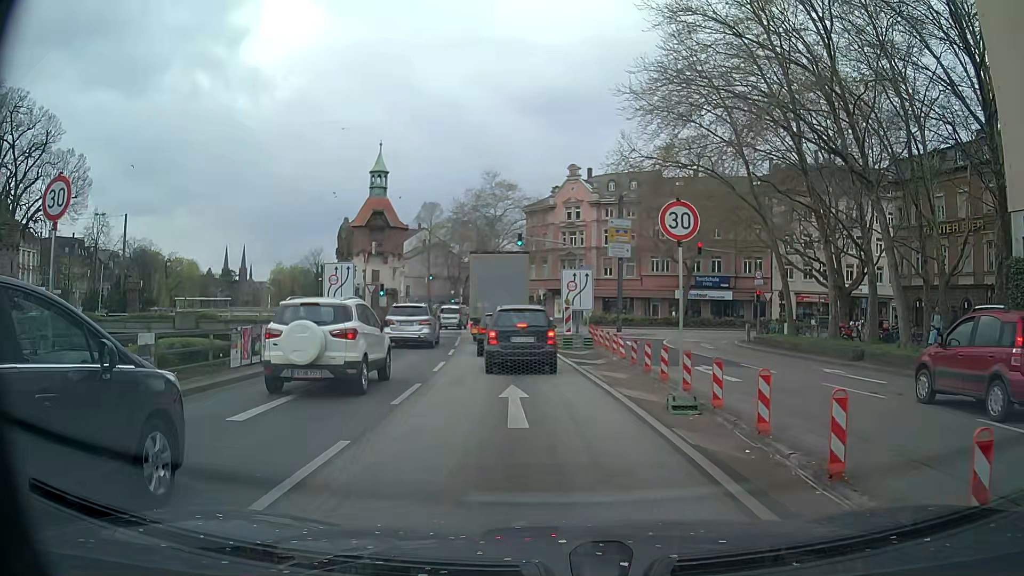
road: primary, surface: asphalt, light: Day
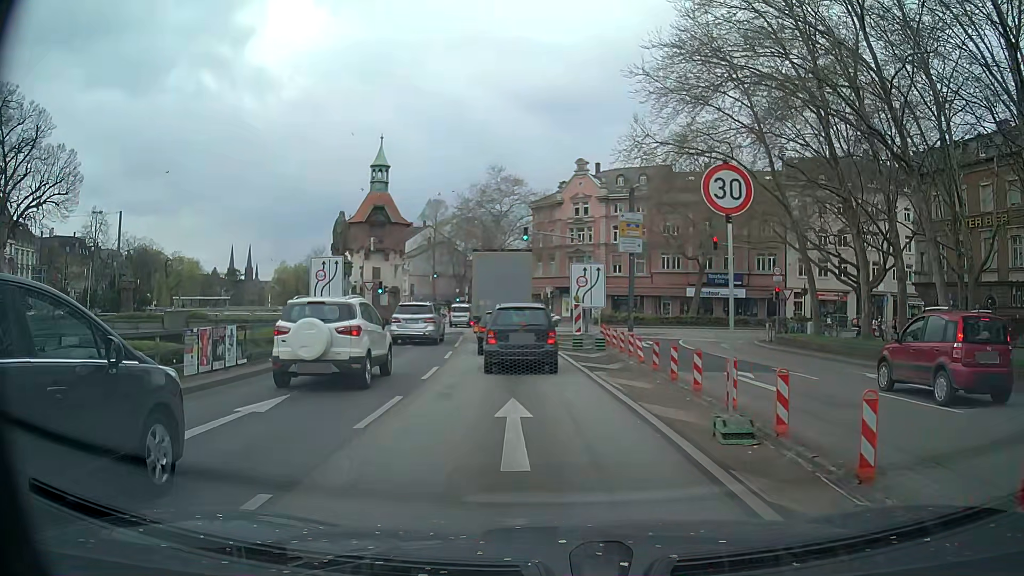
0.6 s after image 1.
(0.0, +2.4) m; 0°
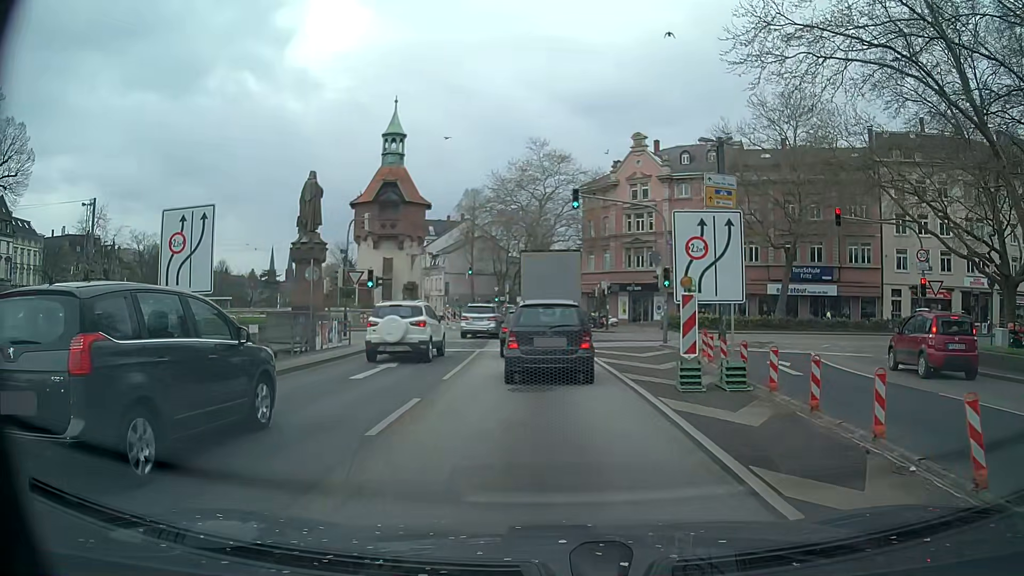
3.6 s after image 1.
(-0.4, +12.5) m; -5°
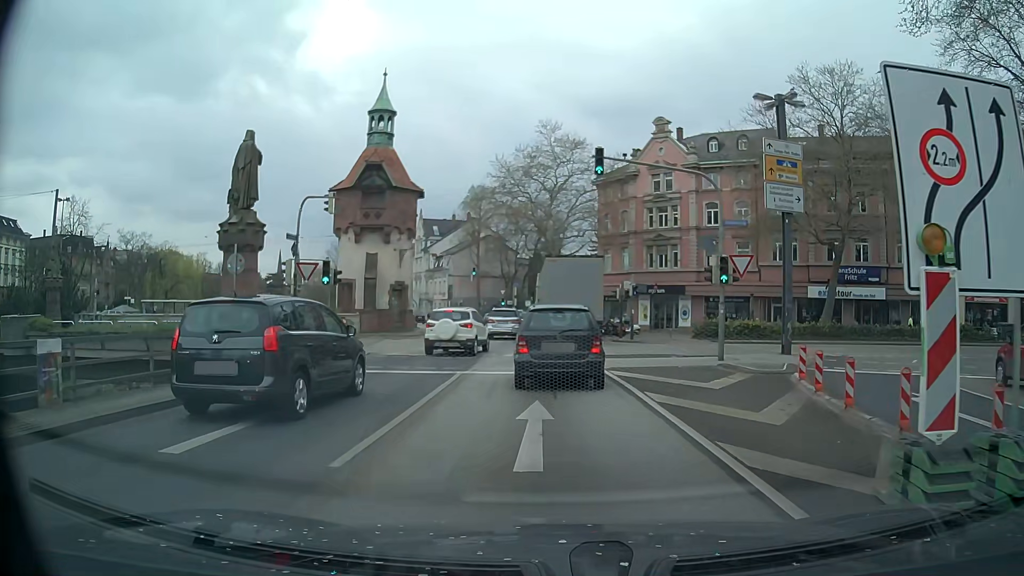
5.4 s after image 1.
(0.0, +7.5) m; -1°
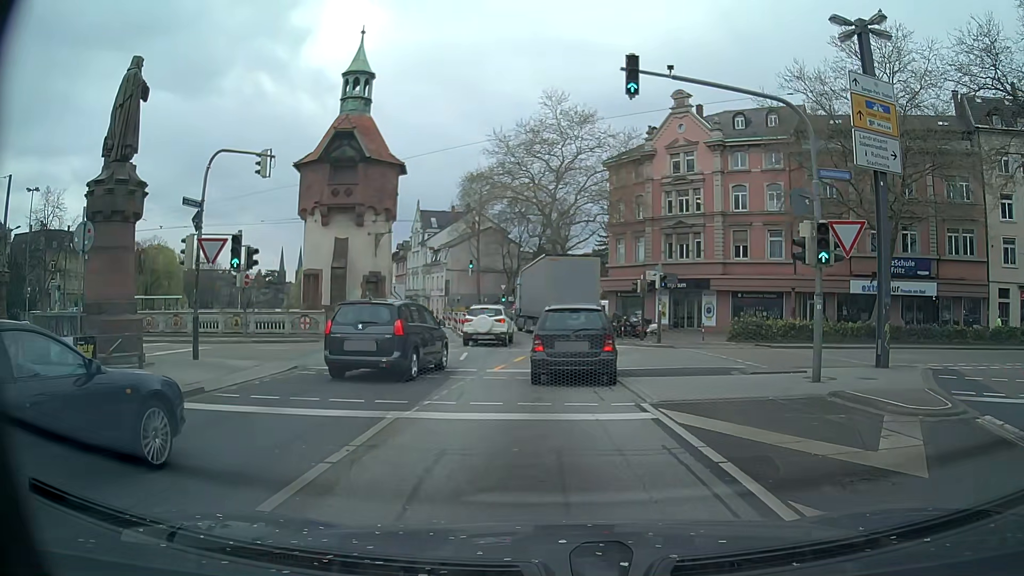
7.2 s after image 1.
(+0.1, +7.2) m; -1°
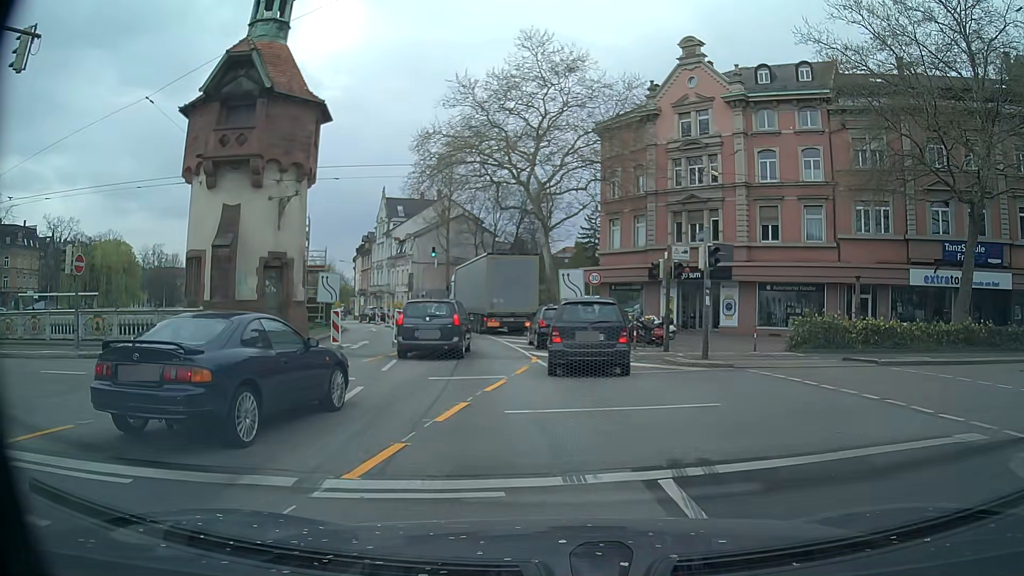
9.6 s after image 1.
(+0.3, +11.1) m; +4°
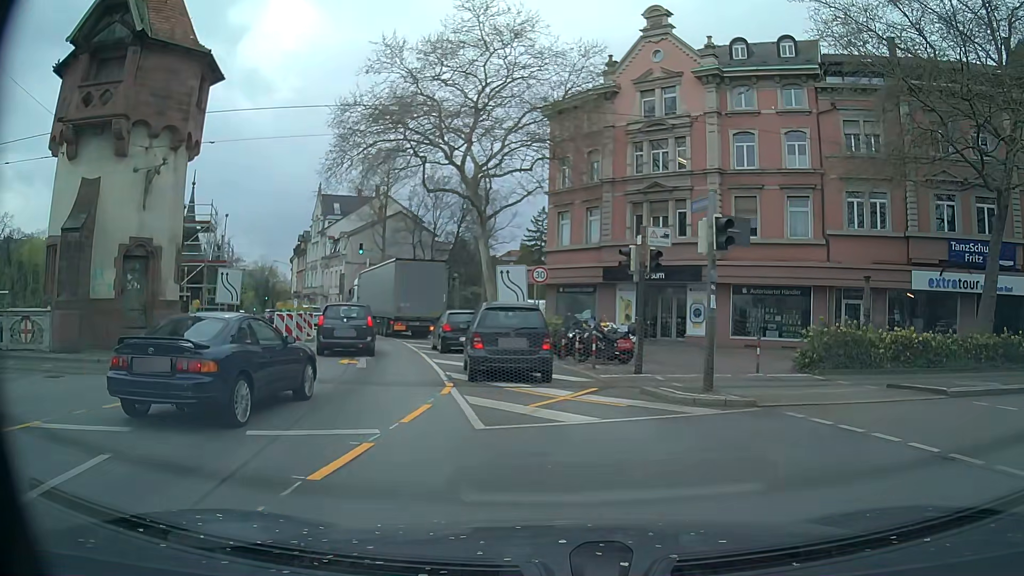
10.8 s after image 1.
(+0.2, +5.9) m; +5°
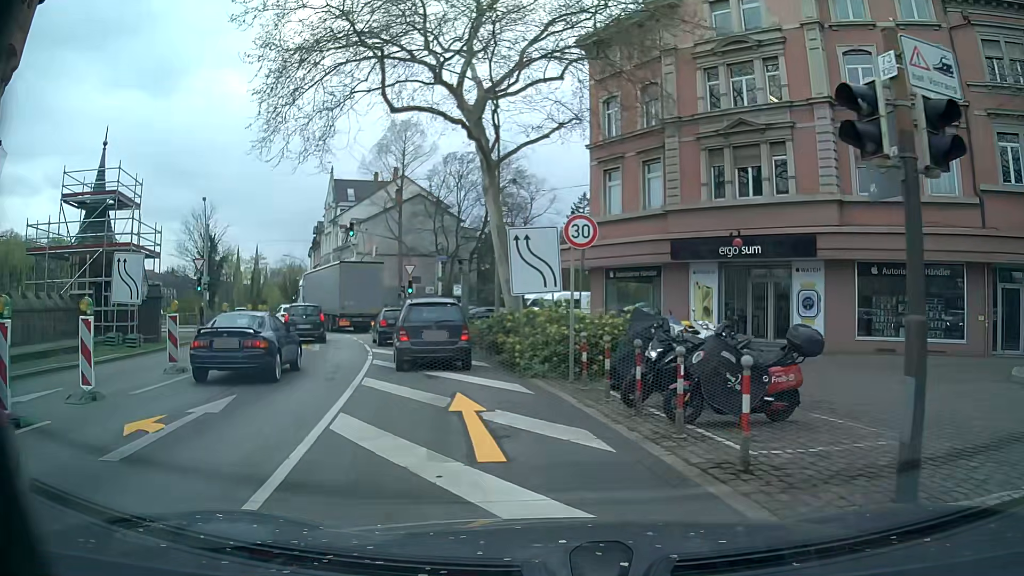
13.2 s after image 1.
(-0.2, +11.0) m; -4°
(-1, +10) (-3, +20) (-6, +29) (-11, +38) (-16, +47) (-21, +55) (-27, +64) (-32, +72) (-37, +81) (-41, +90) m
